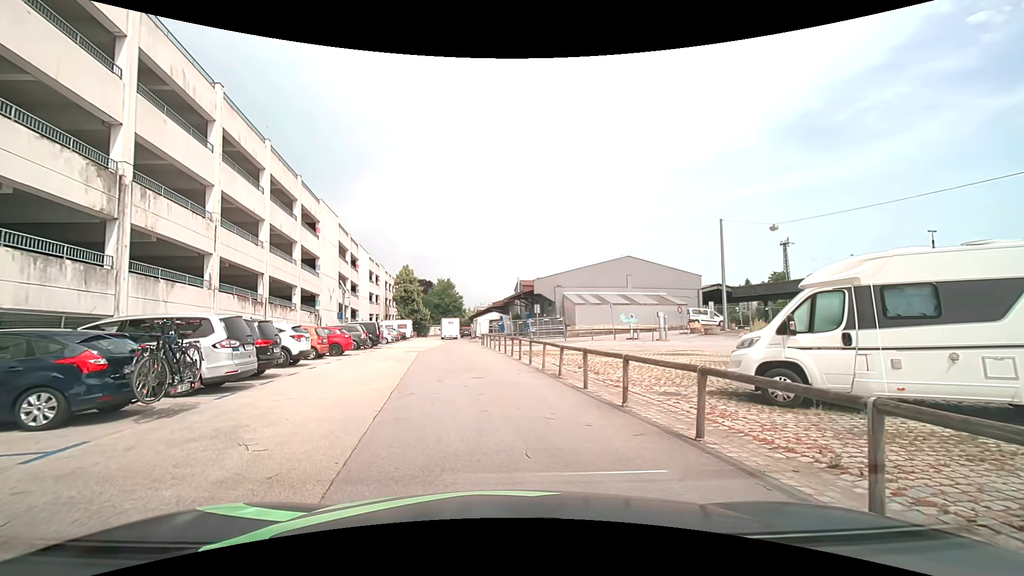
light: Day
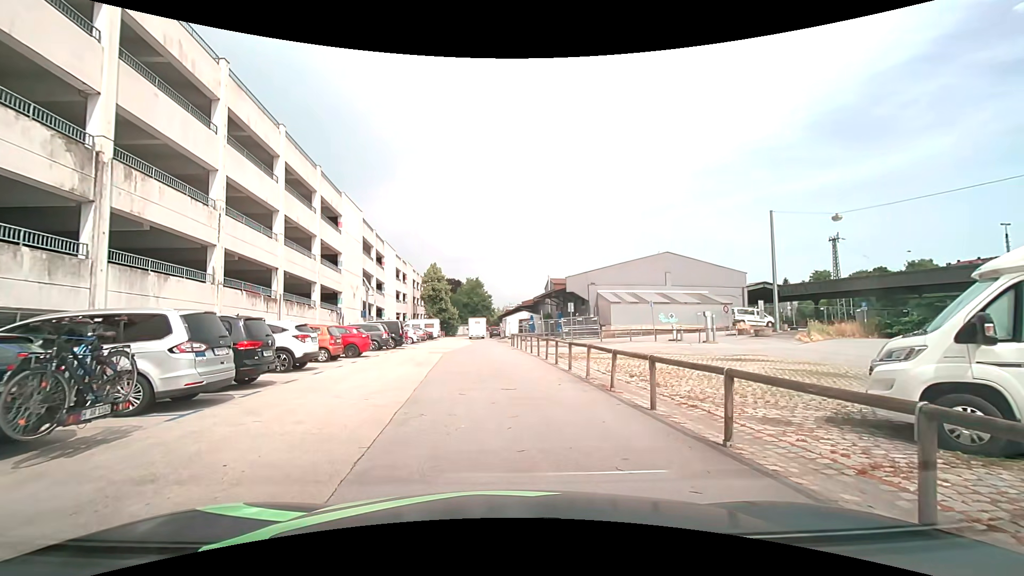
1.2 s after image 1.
(-0.1, +2.7) m; -3°
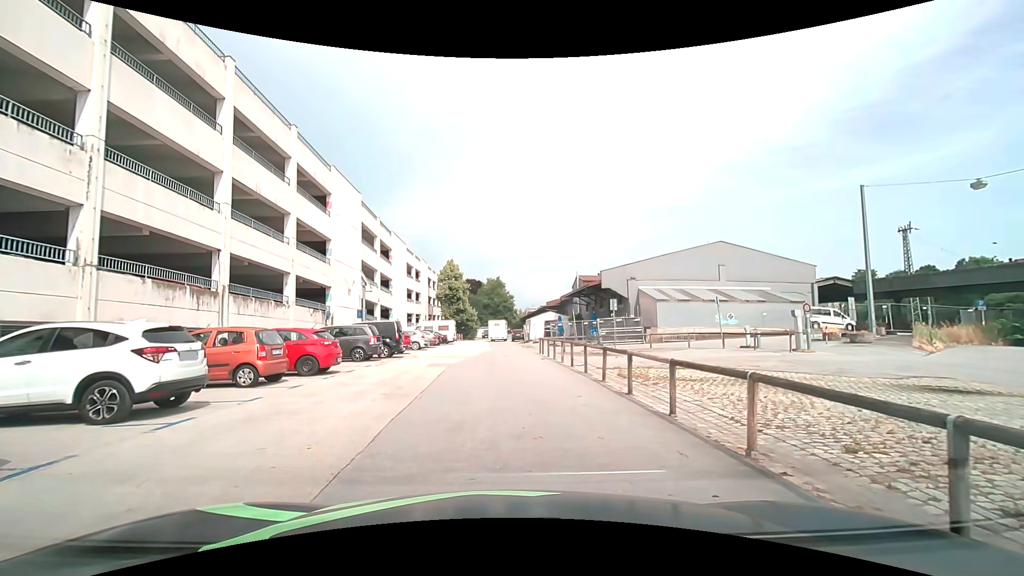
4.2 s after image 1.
(-0.3, +7.6) m; -3°
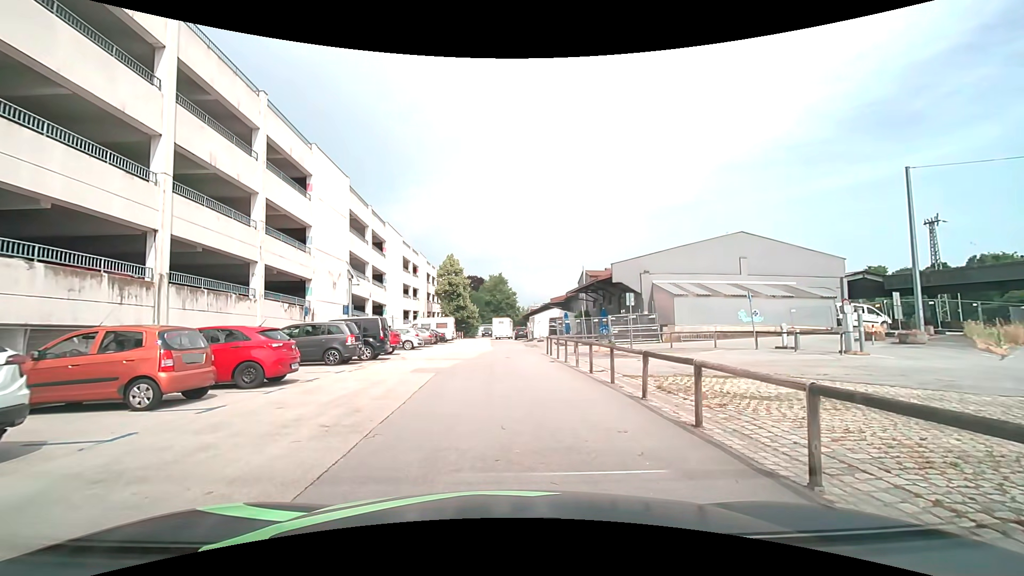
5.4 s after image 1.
(0.0, +3.5) m; -2°
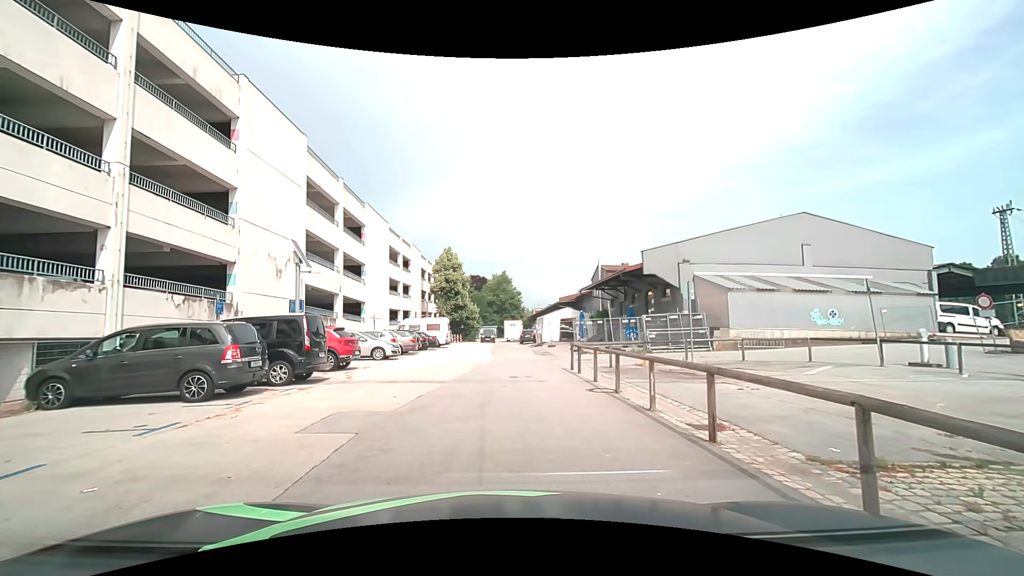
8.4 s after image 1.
(+0.2, +8.2) m; +1°
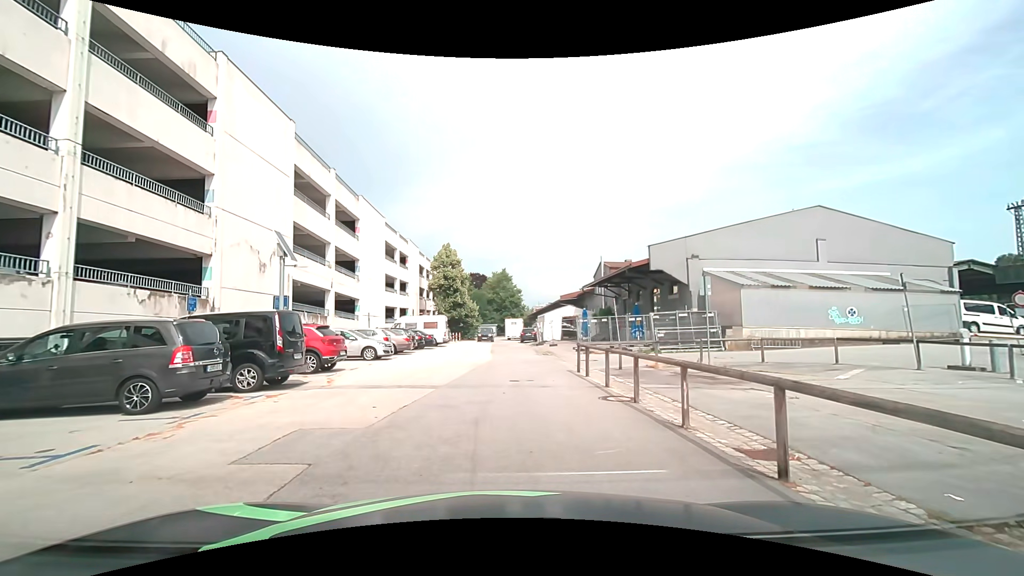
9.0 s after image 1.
(0.0, +1.6) m; 0°
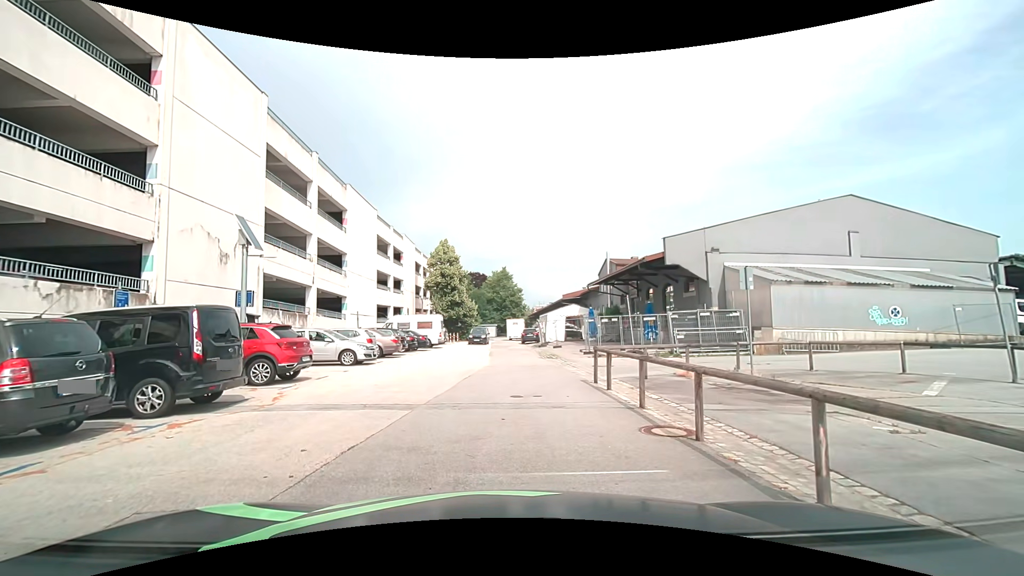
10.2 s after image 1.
(0.0, +3.0) m; +1°
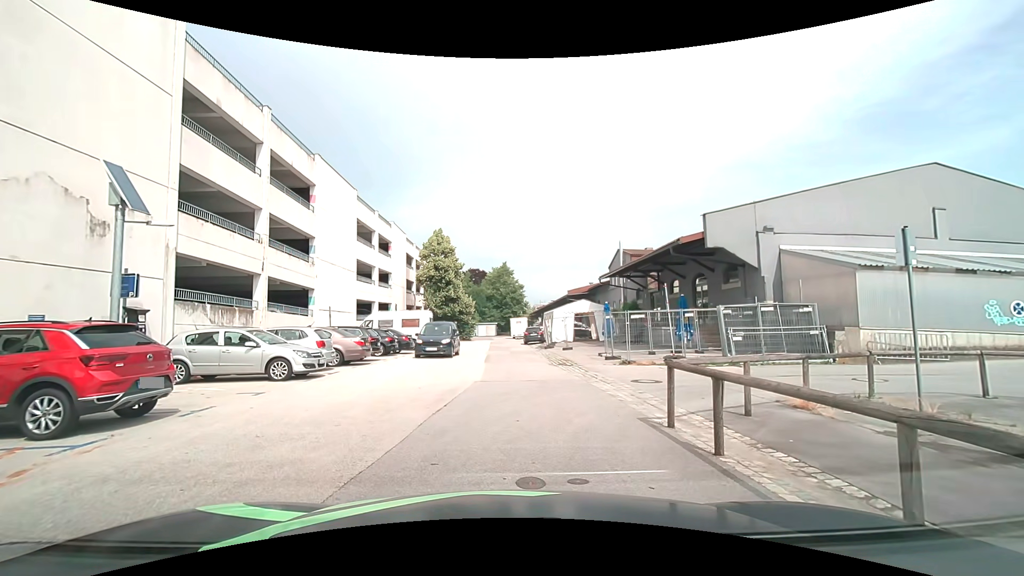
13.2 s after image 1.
(0.0, +5.7) m; 0°
